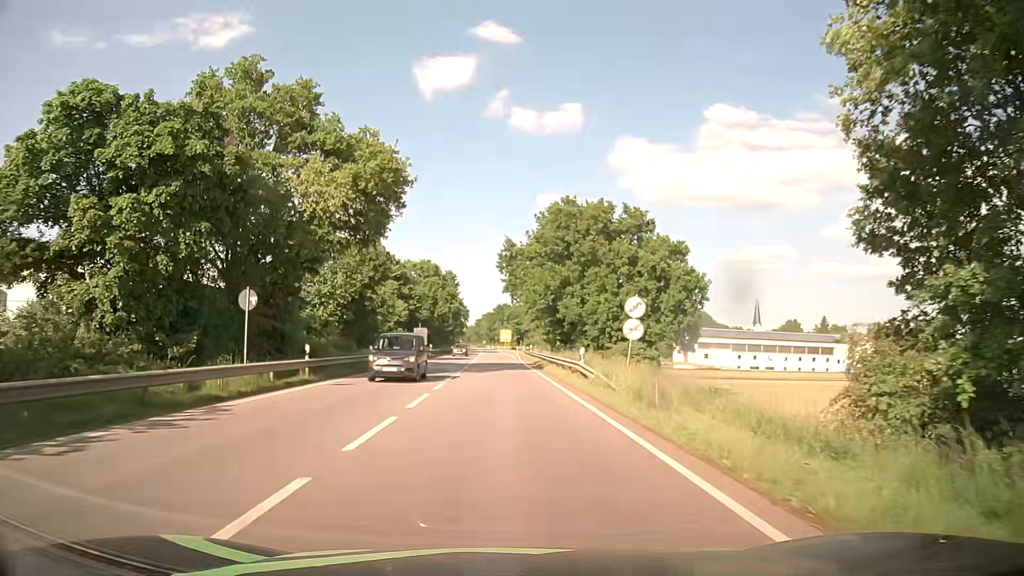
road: primary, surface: asphalt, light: Day
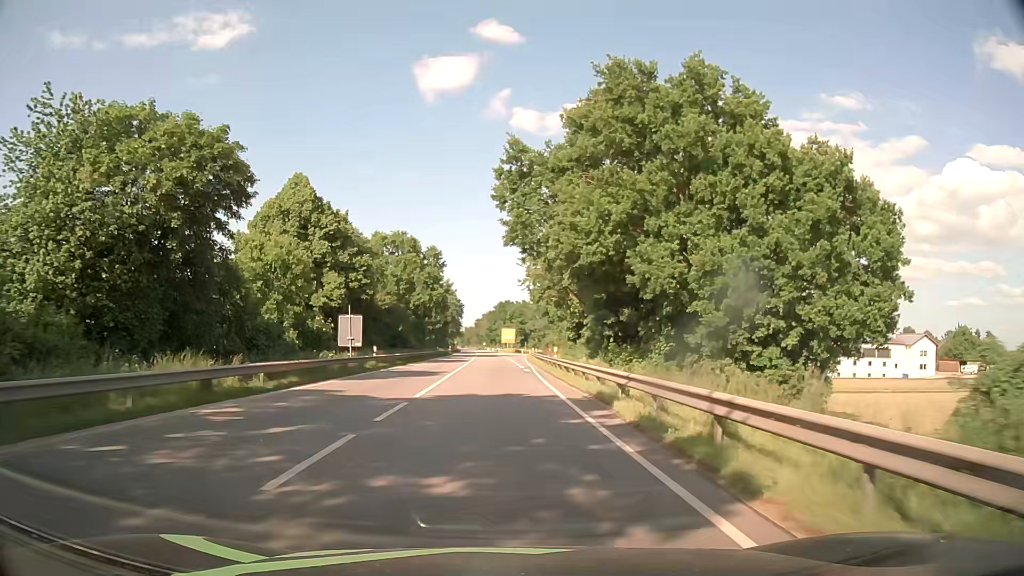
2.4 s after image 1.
(+0.1, +32.6) m; 0°
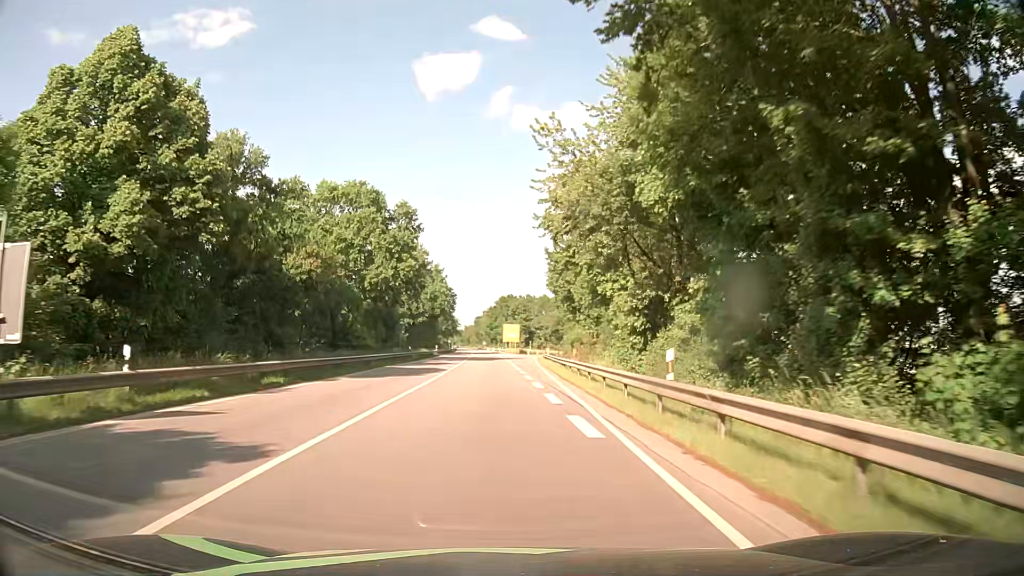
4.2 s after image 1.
(-0.2, +28.0) m; -1°
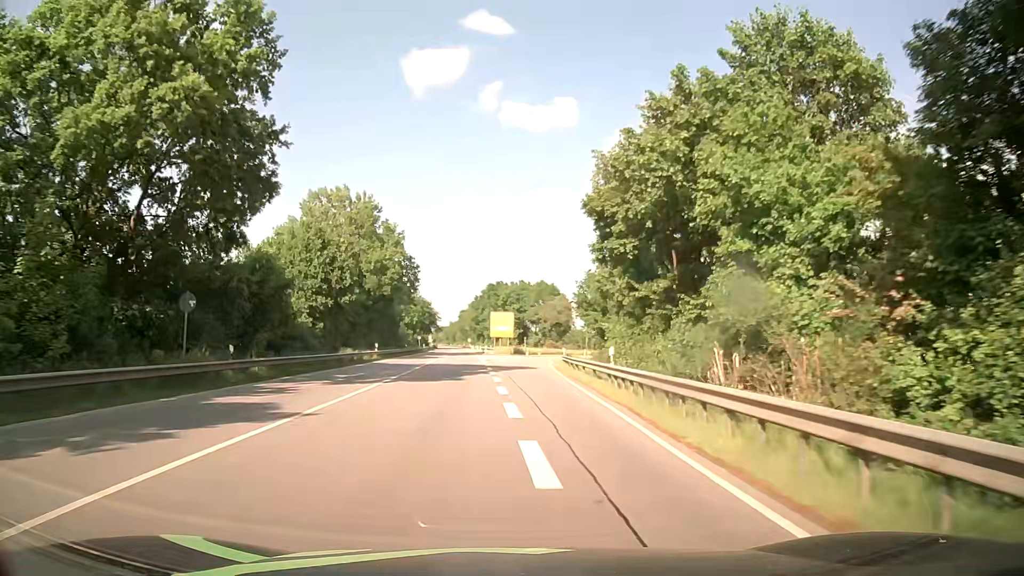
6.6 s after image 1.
(+0.3, +40.1) m; +1°
(0, +10) (0, +20) (+1, +30) (+1, +40) (+2, +50) (+3, +60) (+4, +70) (+6, +80) (+8, +89) (+11, +99) m
